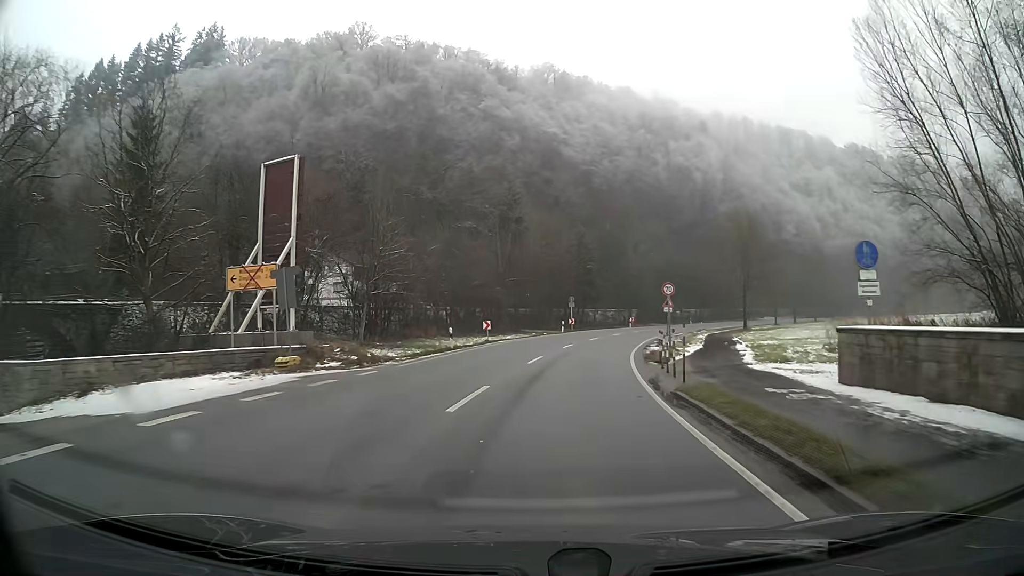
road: primary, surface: asphalt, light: Day
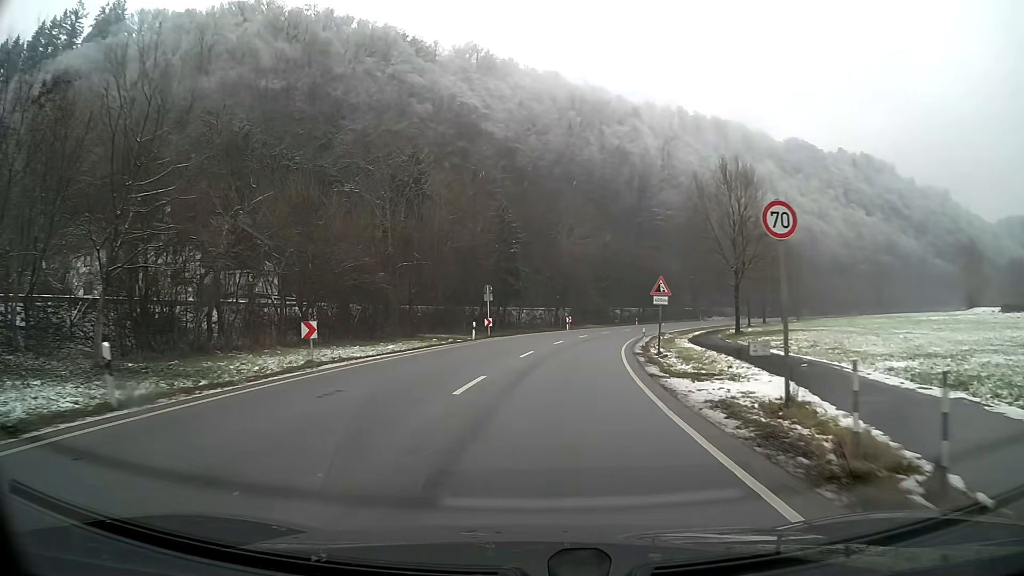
(+1.4, +21.7) m; +7°
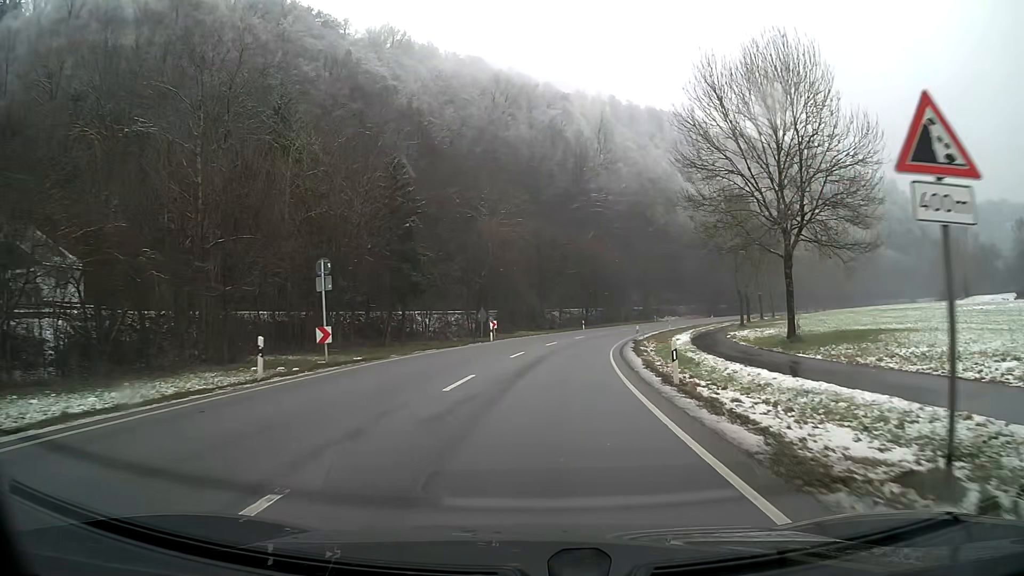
(+1.2, +22.7) m; +6°
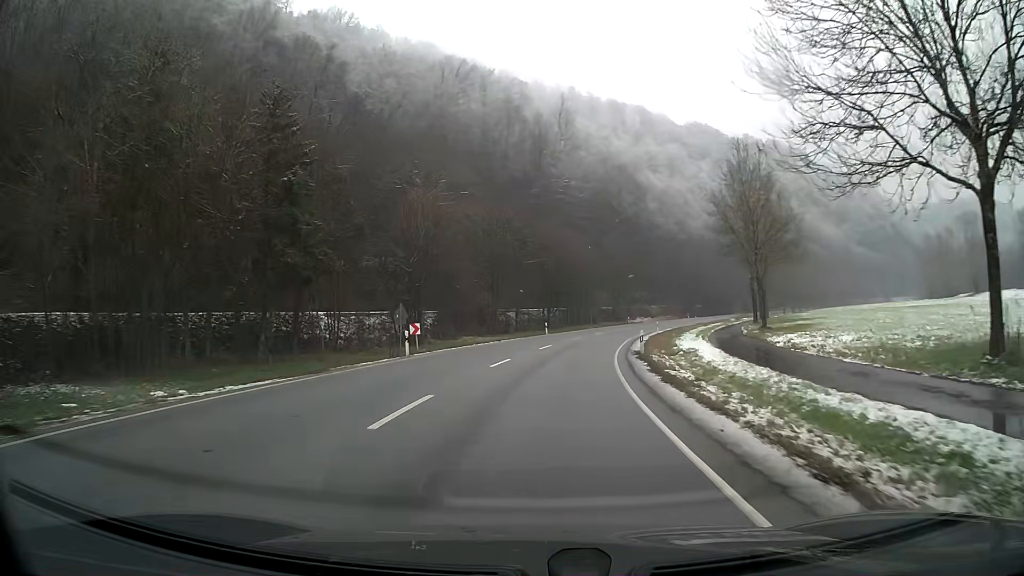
(+0.5, +16.6) m; +4°
